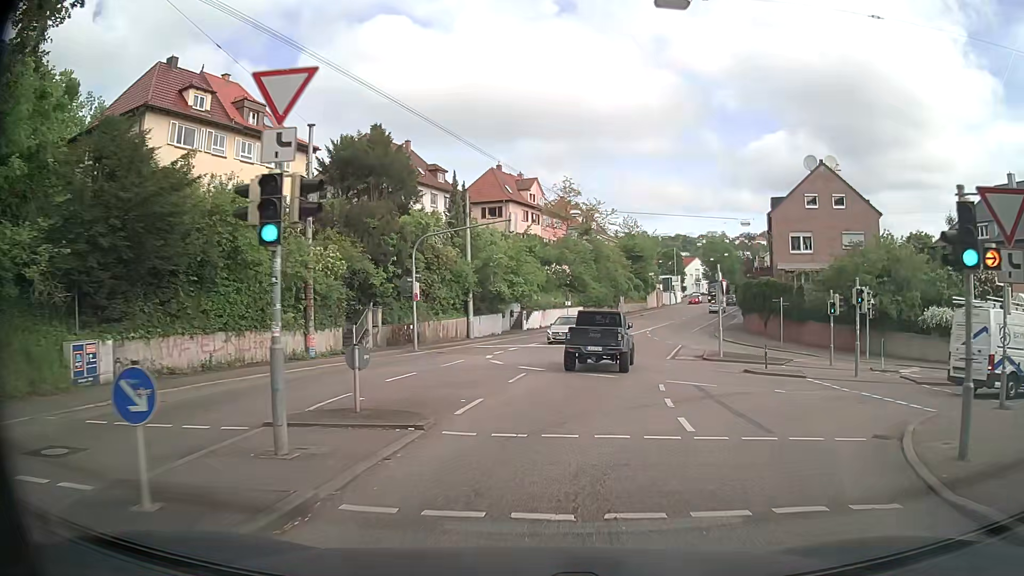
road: secondary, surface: asphalt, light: Day
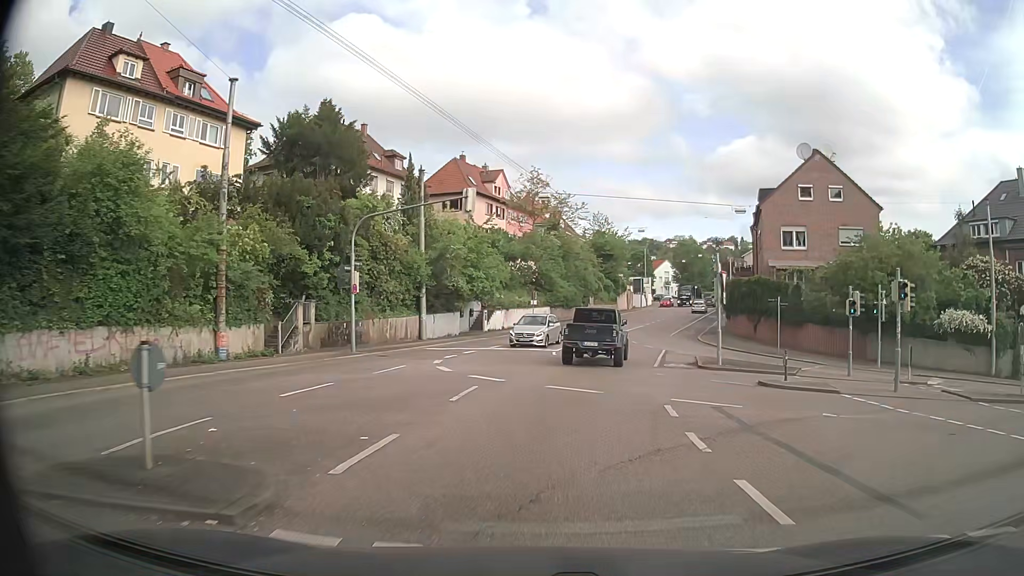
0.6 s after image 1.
(+0.2, +5.3) m; +5°
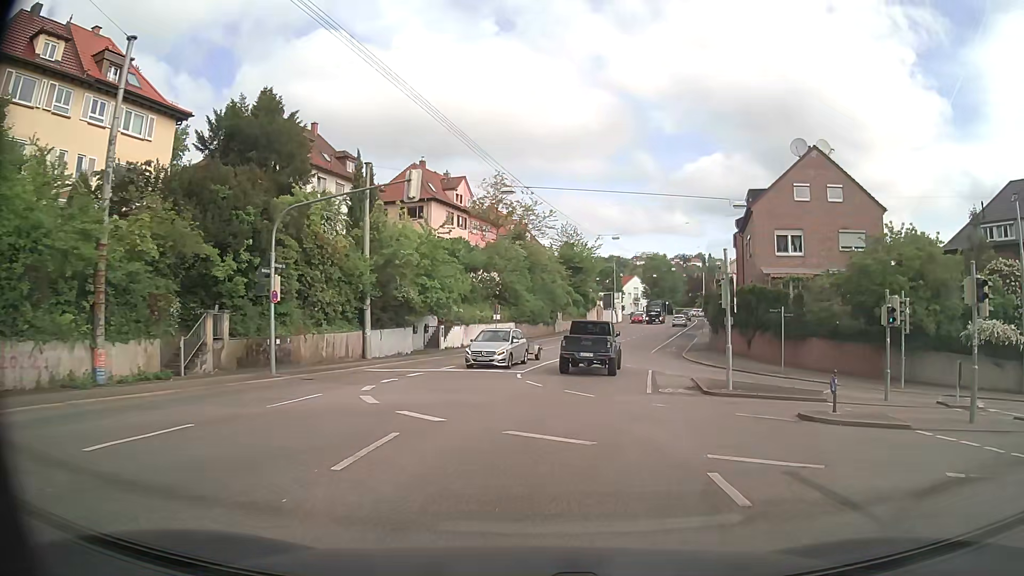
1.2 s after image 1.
(+0.1, +5.4) m; +2°
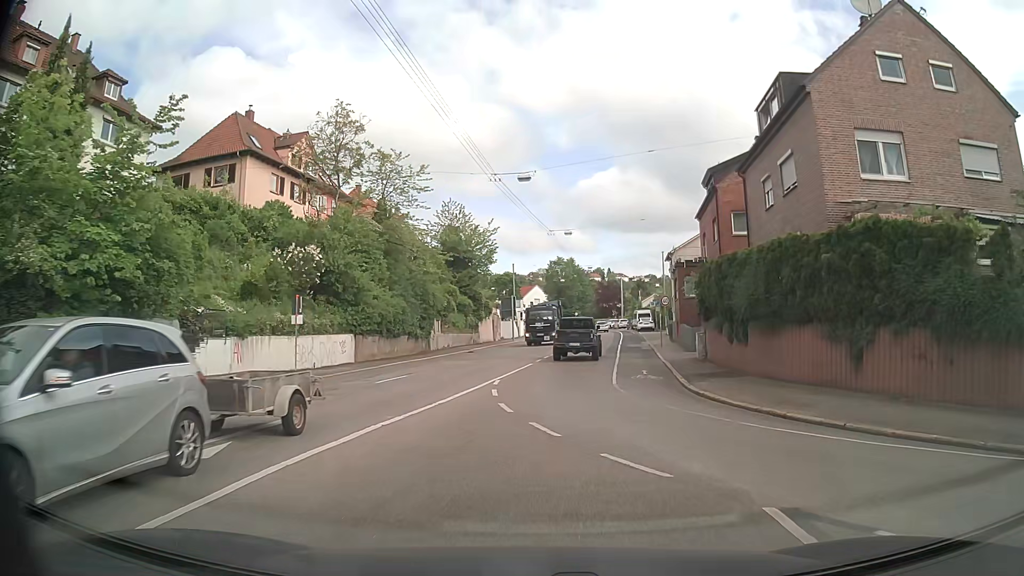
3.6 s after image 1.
(+2.1, +22.9) m; +9°
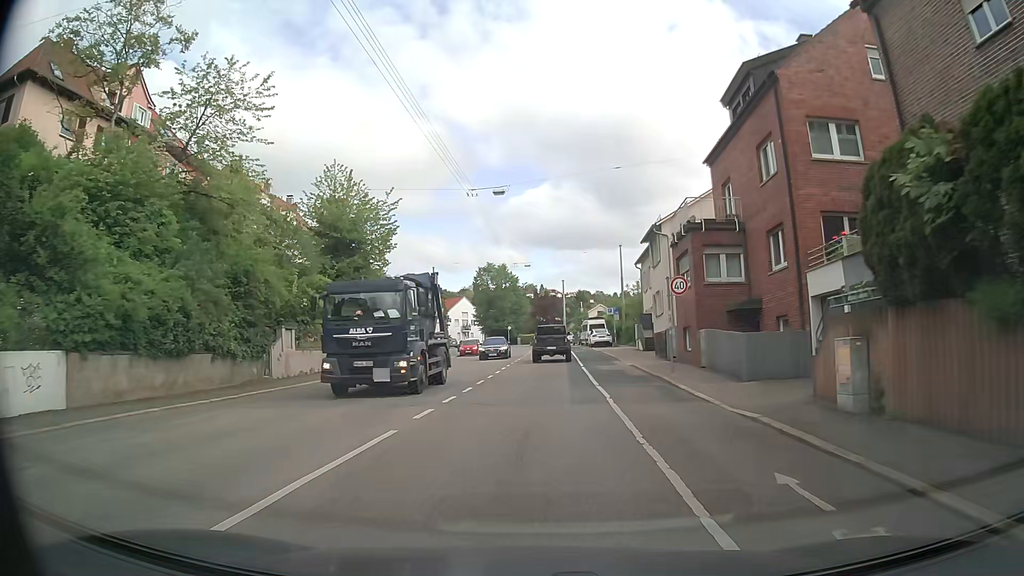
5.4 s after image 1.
(+0.7, +18.2) m; +5°
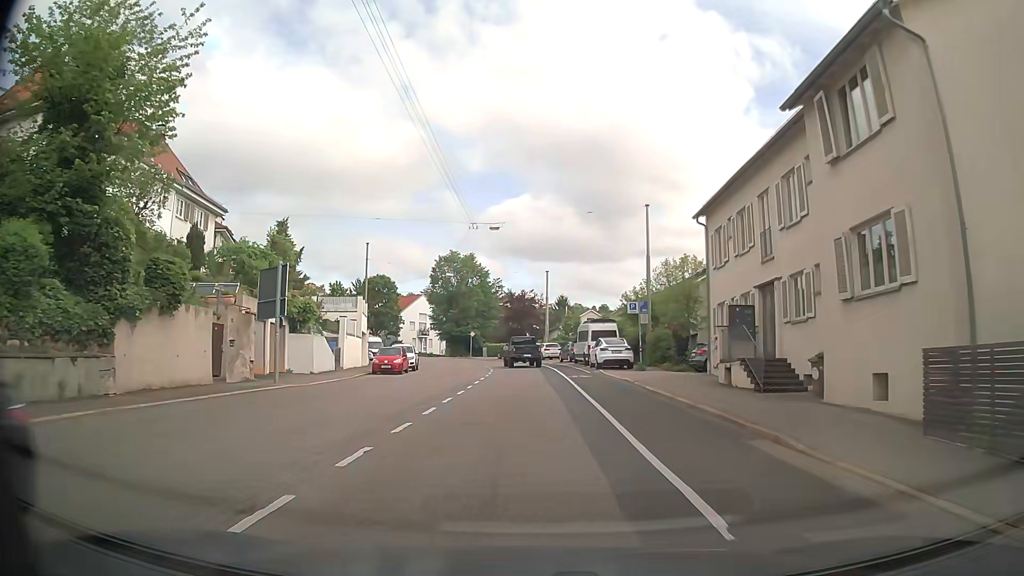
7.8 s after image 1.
(+0.6, +25.5) m; +2°
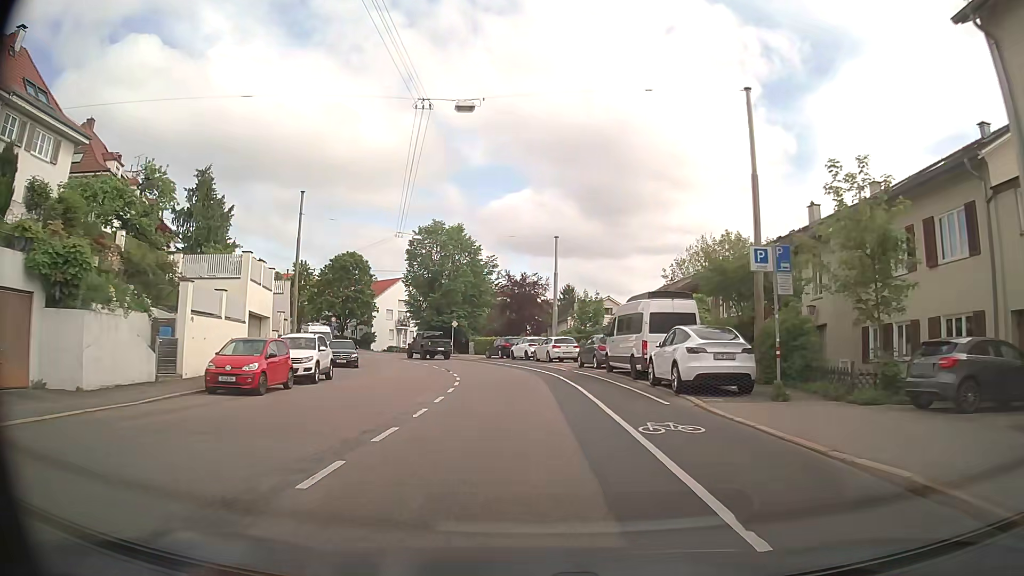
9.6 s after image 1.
(+0.1, +19.2) m; 0°
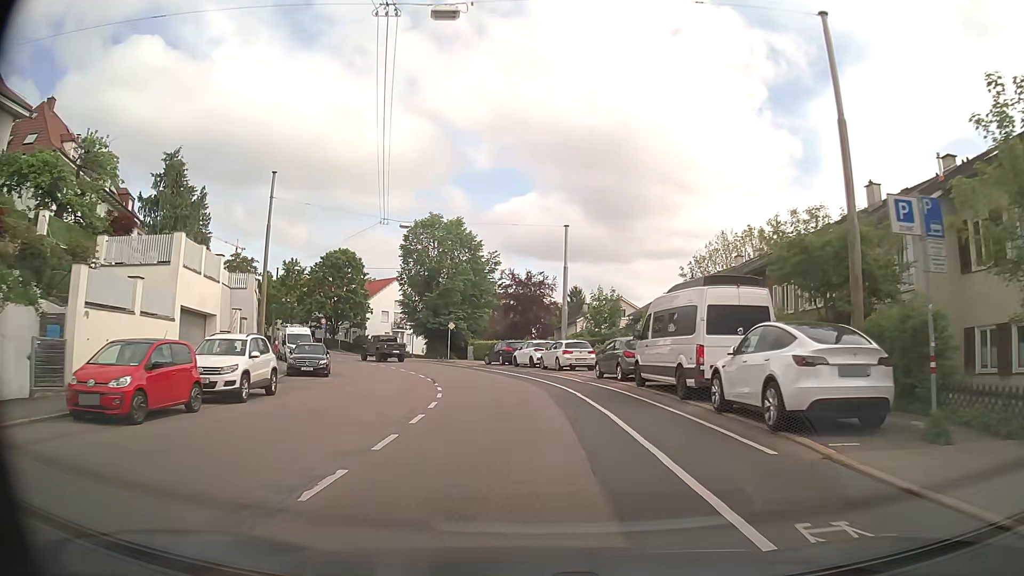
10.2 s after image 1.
(0.0, +6.2) m; 0°
(0, +10) (-1, +20) (-3, +30) (-5, +39) (-10, +48) (-15, +57) (-22, +64) (-29, +71) (-37, +78) (-44, +85) m
